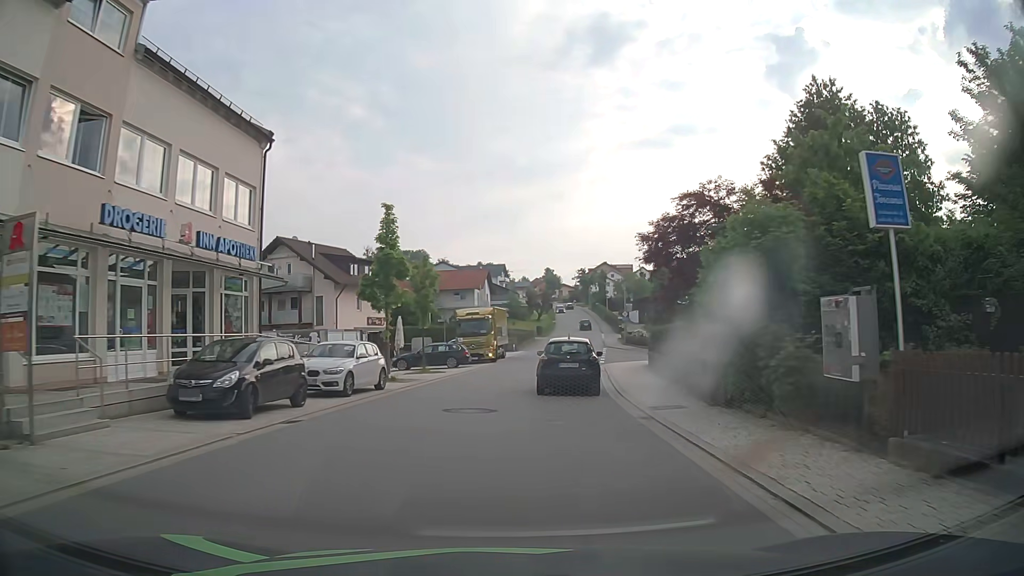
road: tertiary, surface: asphalt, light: Day
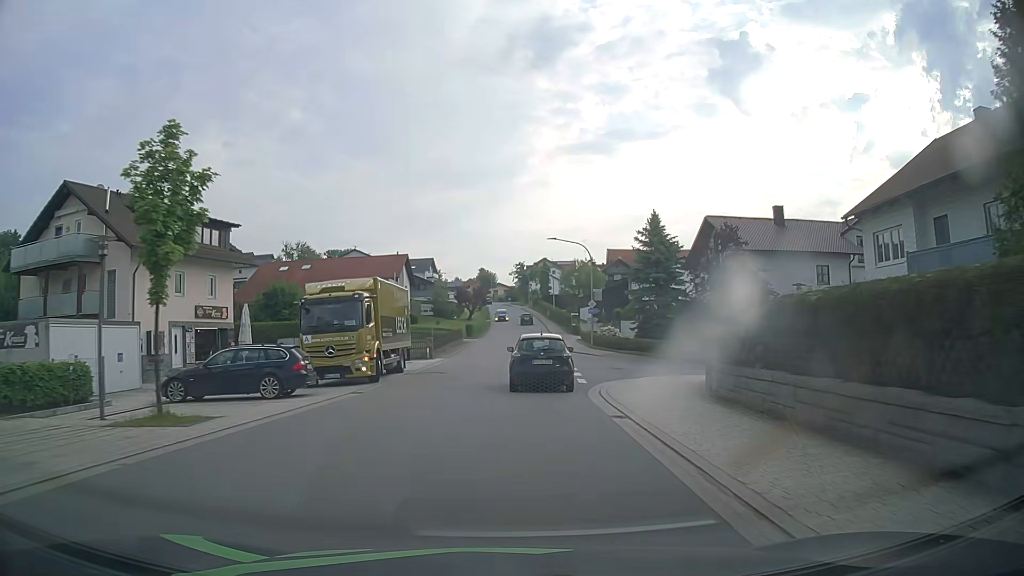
(+1.3, +20.4) m; +5°
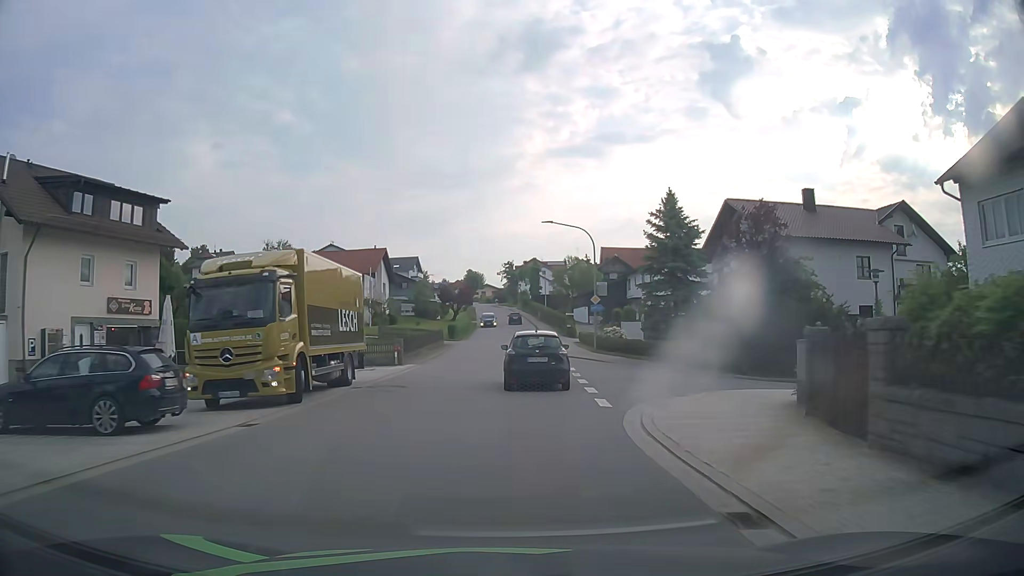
(+0.1, +7.3) m; +2°
